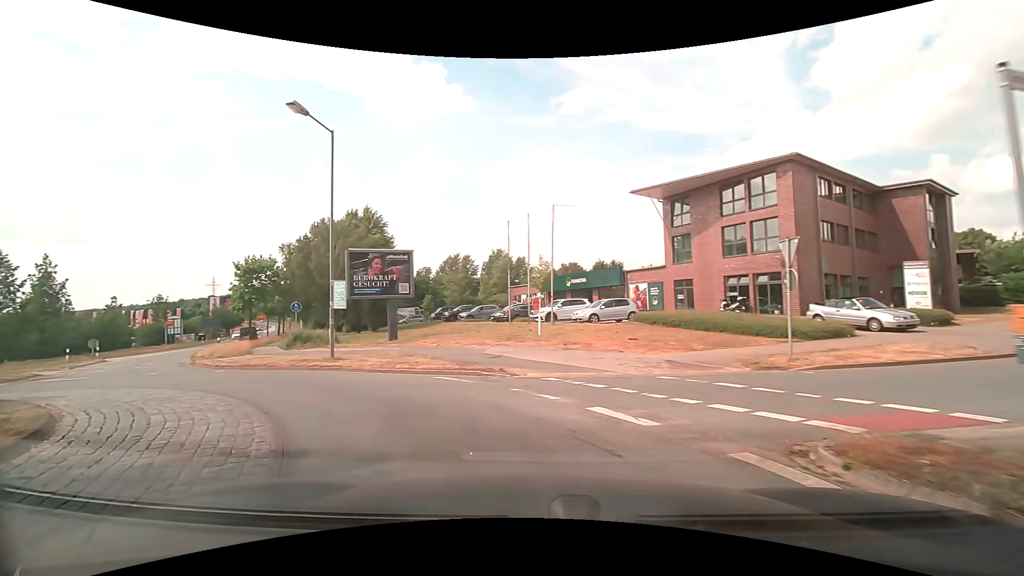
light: Day
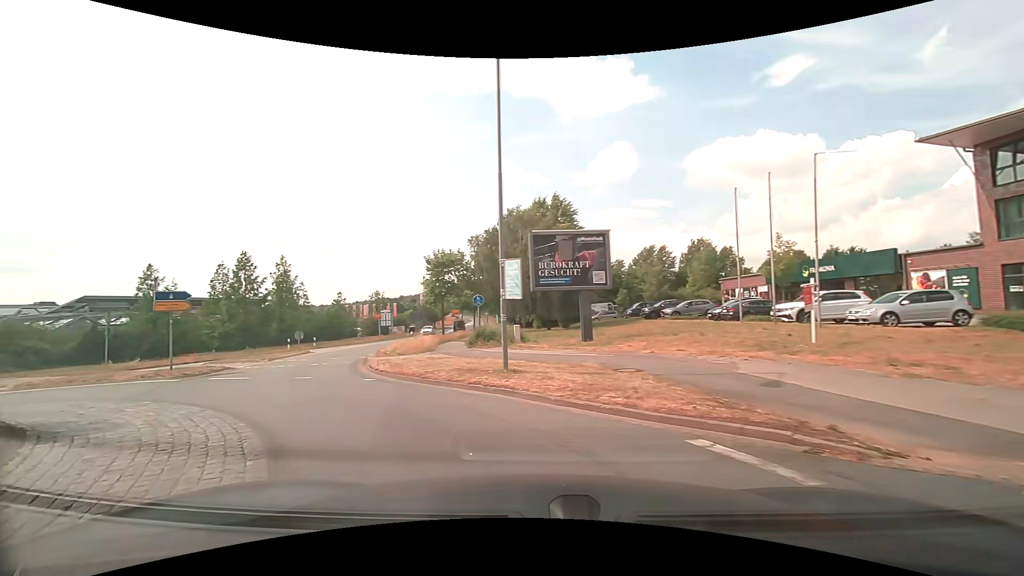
(-1.1, +6.0) m; -21°
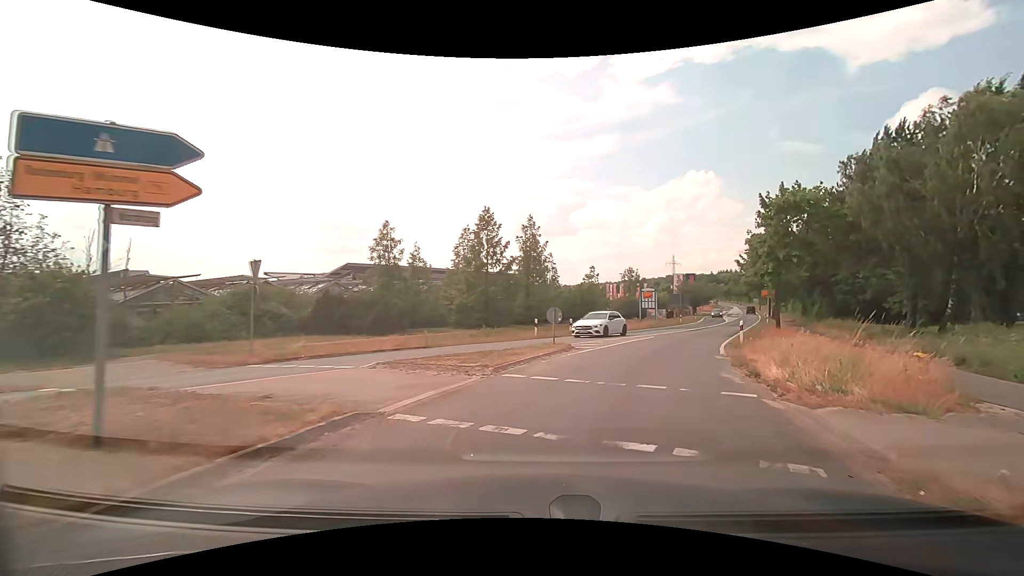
(-7.2, +15.7) m; -29°
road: tertiary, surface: asphalt
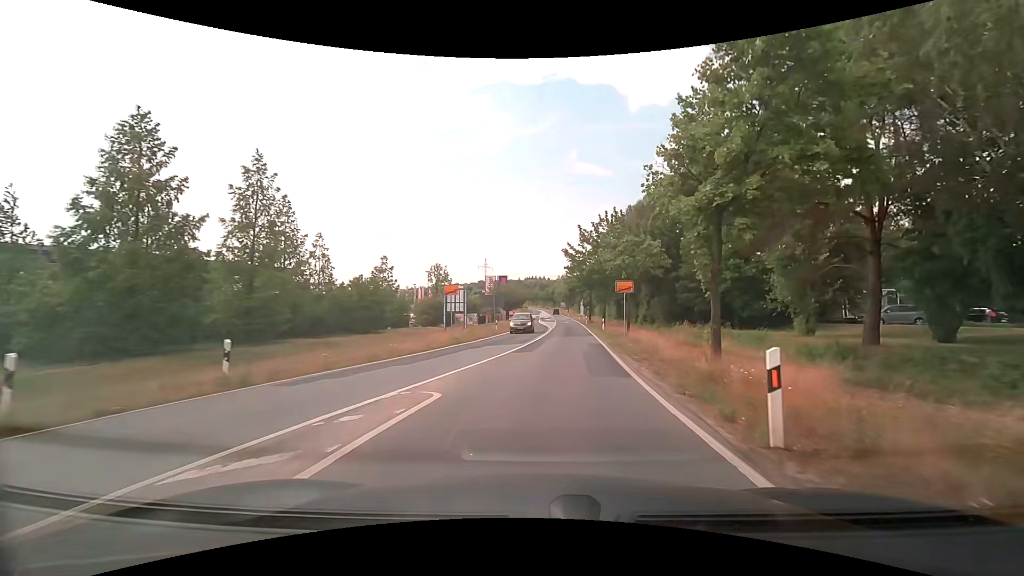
(+4.3, +19.1) m; +21°
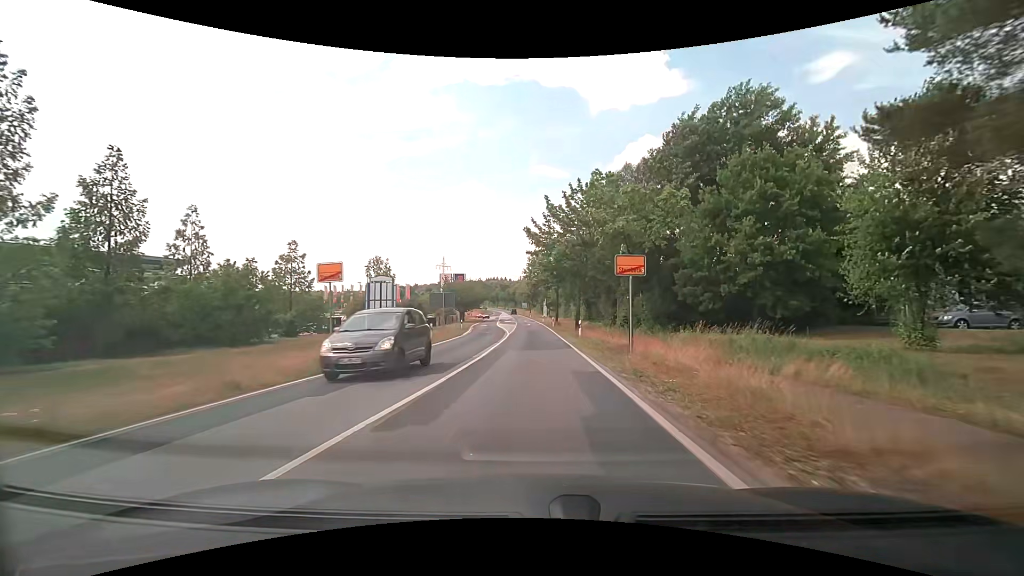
(+0.7, +12.5) m; +5°
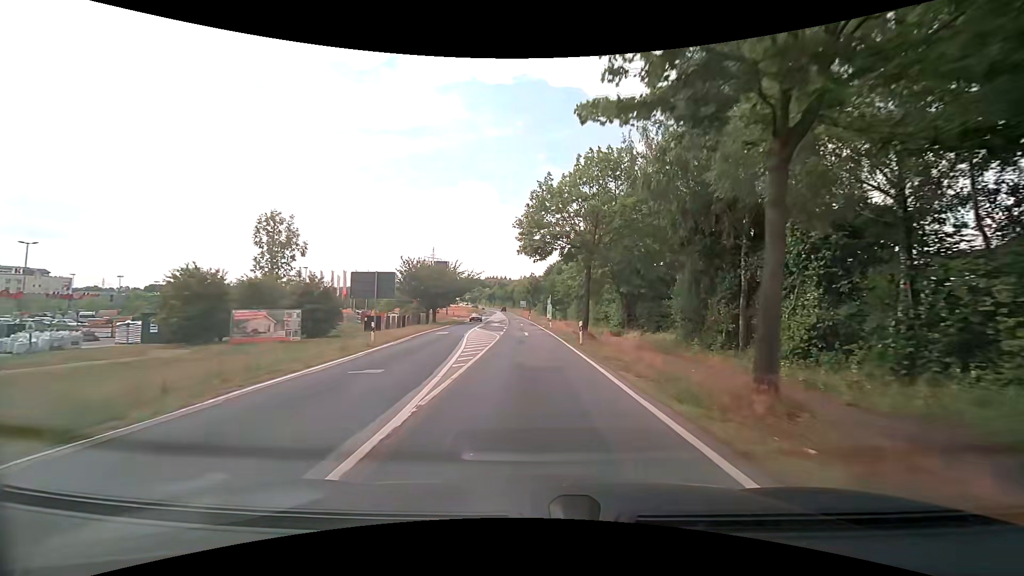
(-0.1, +30.9) m; 0°
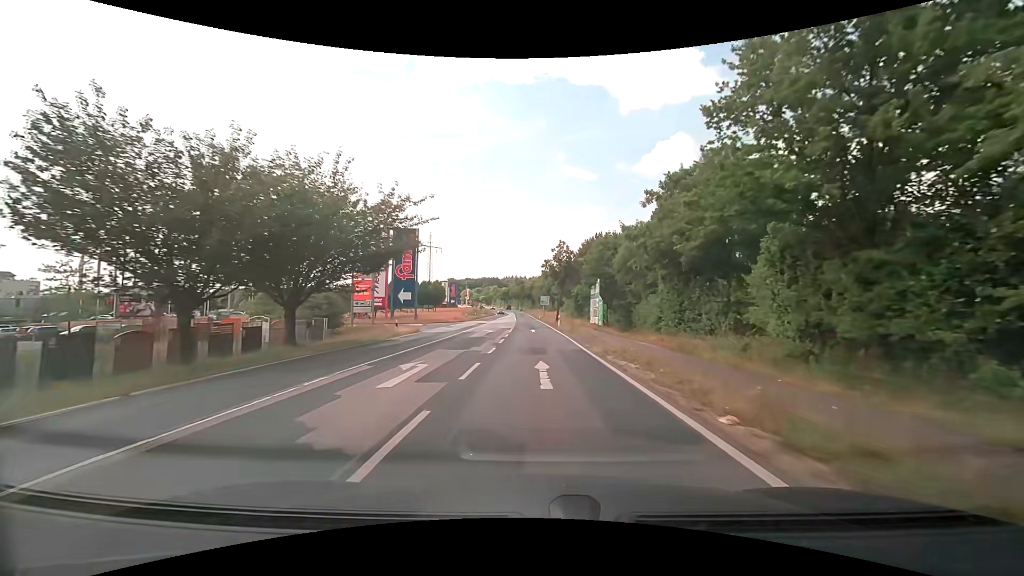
(-1.0, +47.6) m; -3°
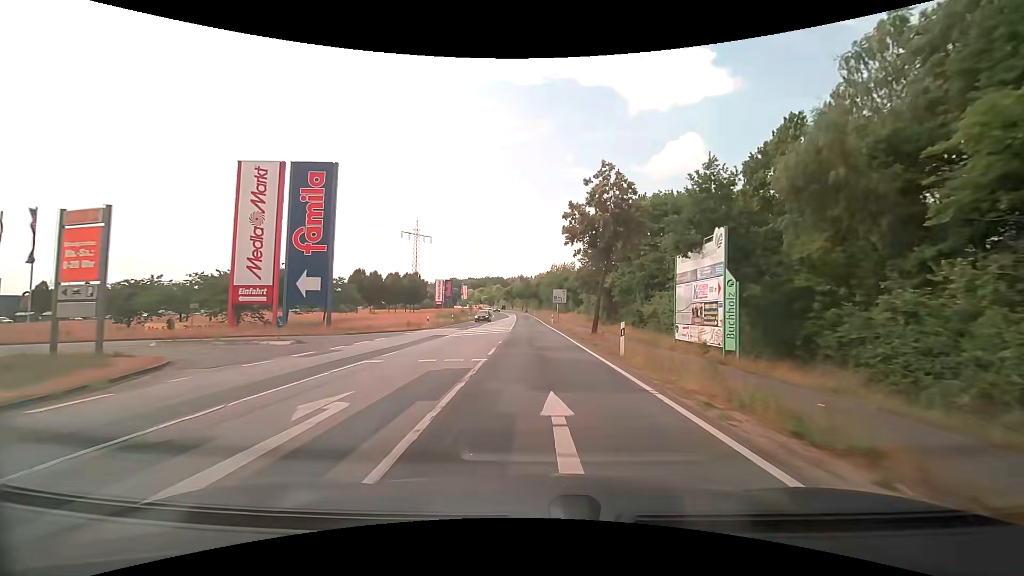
(-0.2, +30.6) m; -1°
(0, +10) (0, +20) (0, +30) (0, +40) (0, +50) (0, +60) (-1, +70) (-1, +80) (-1, +90) (-1, +100) m
